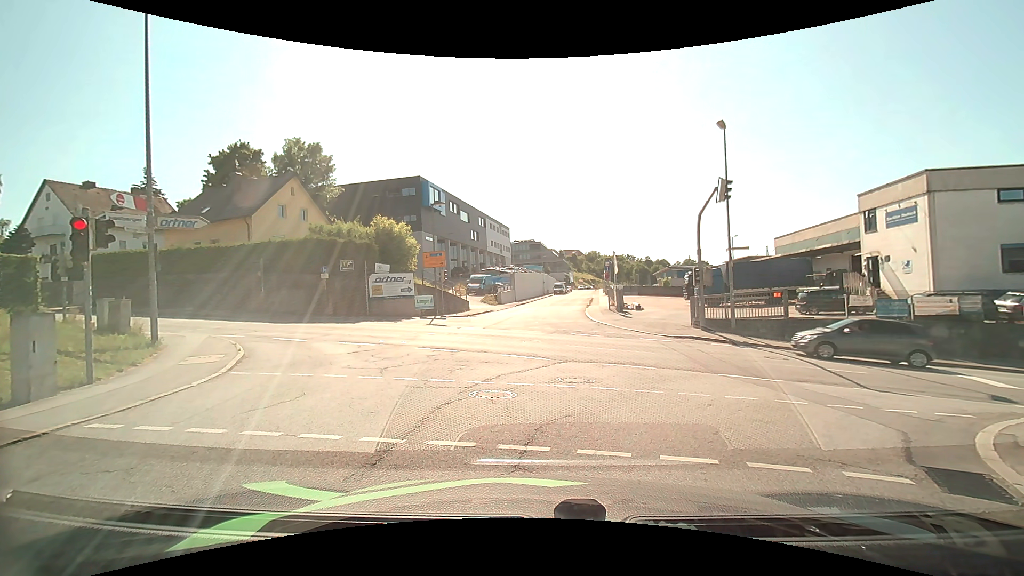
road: residential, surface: asphalt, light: Day
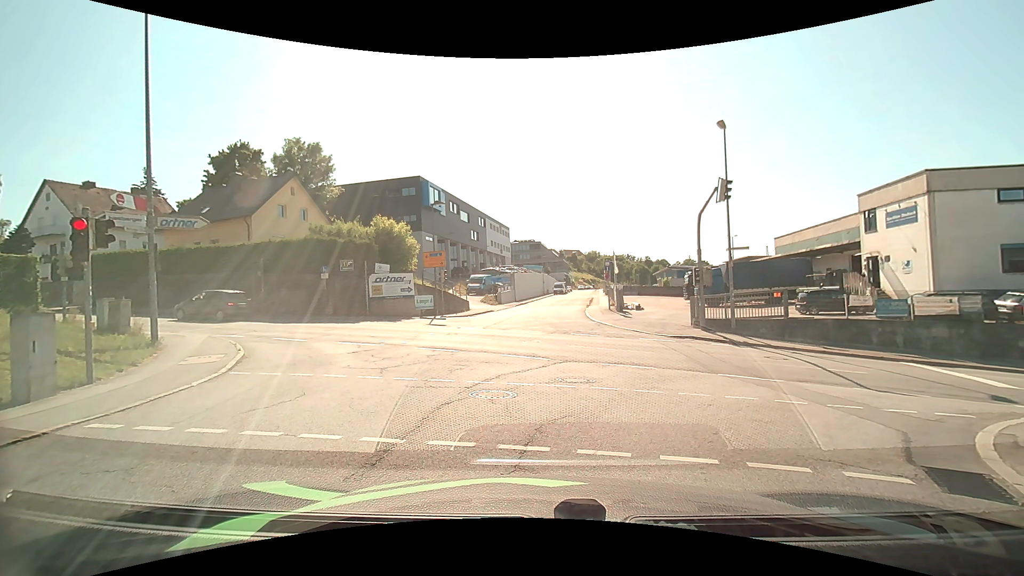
(0.0, 0.0) m; 0°
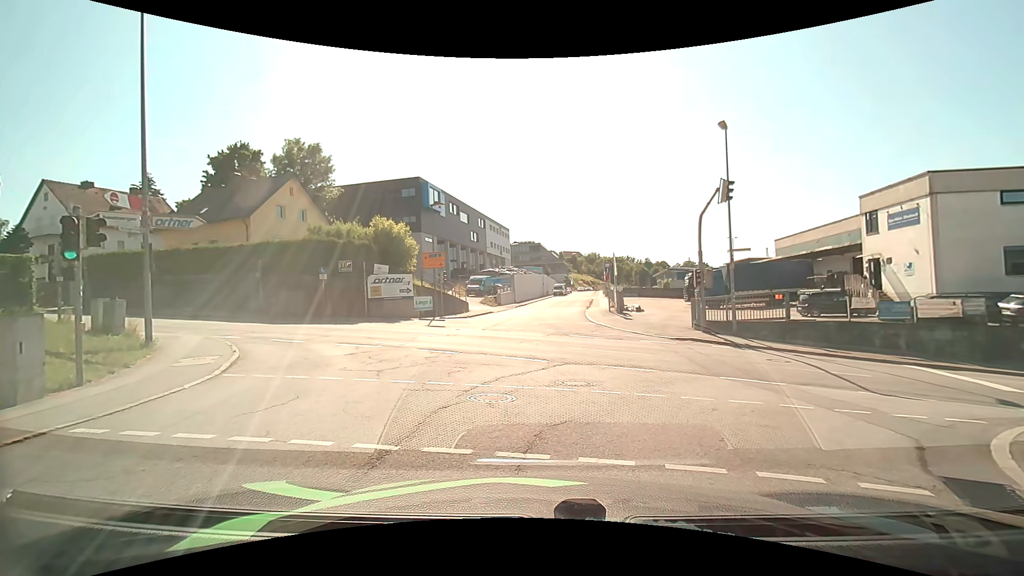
(0.0, +0.2) m; 0°
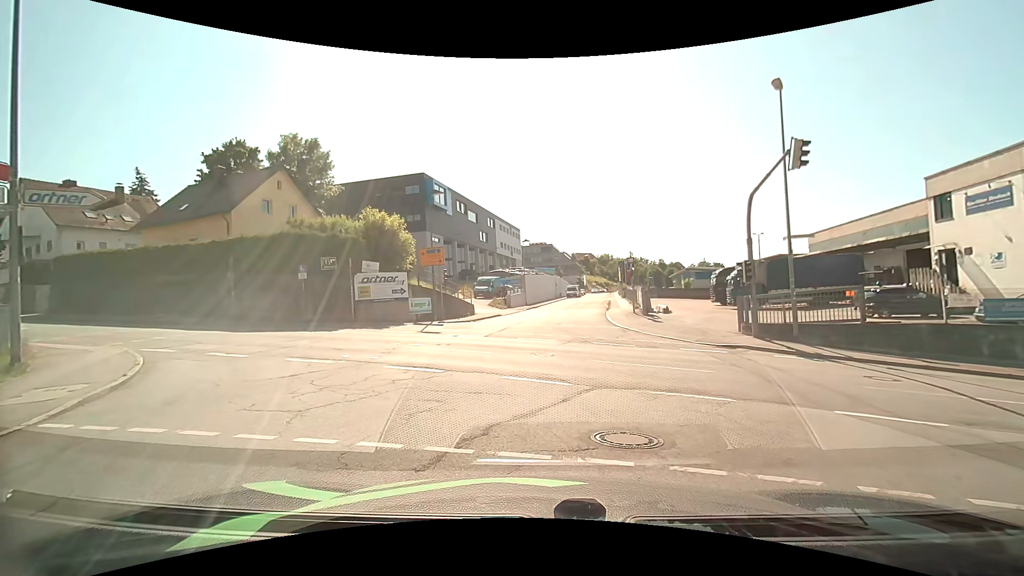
(0.0, +4.5) m; -2°
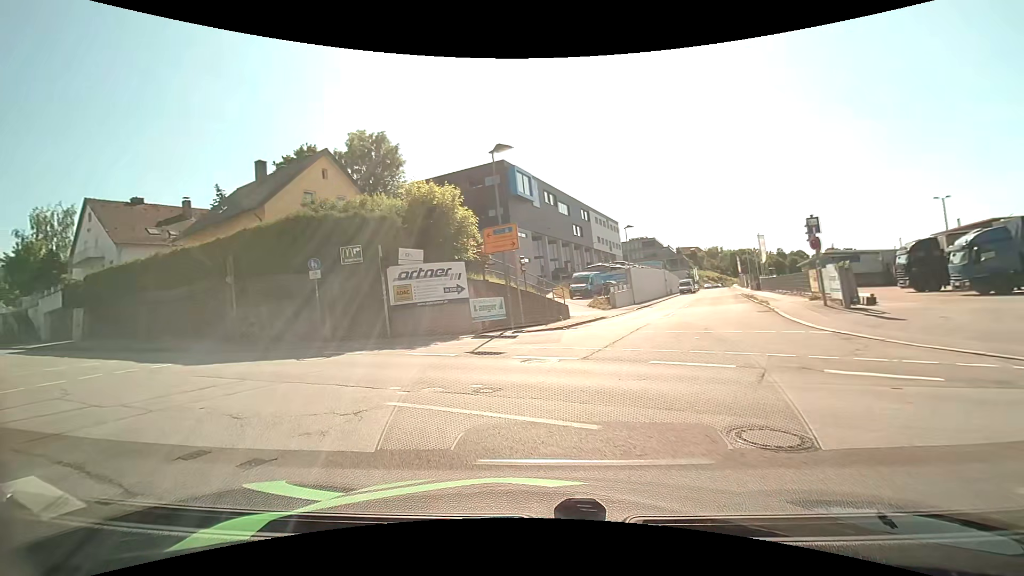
(-0.4, +9.5) m; -11°
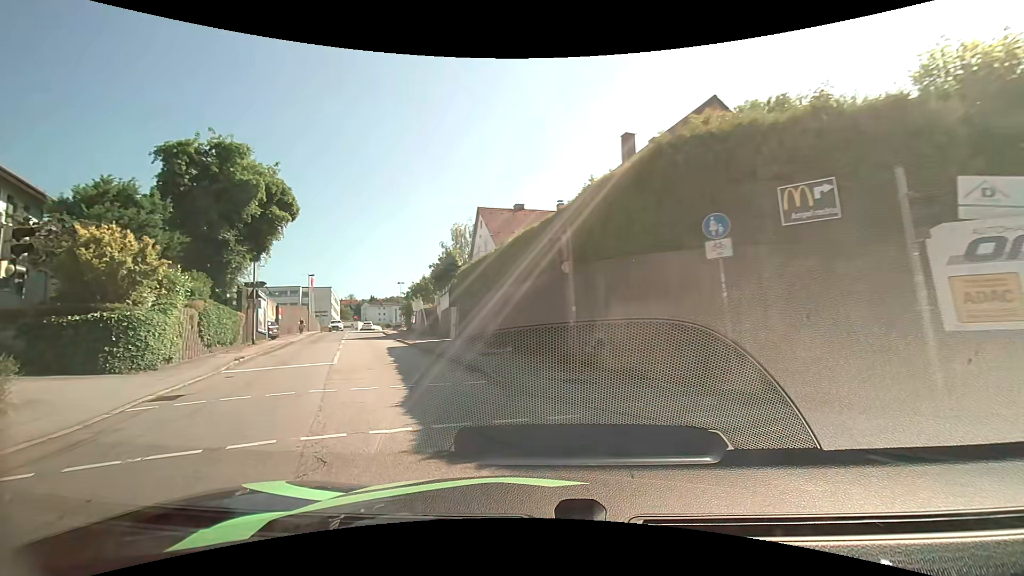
(-3.6, +10.0) m; -42°
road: tertiary
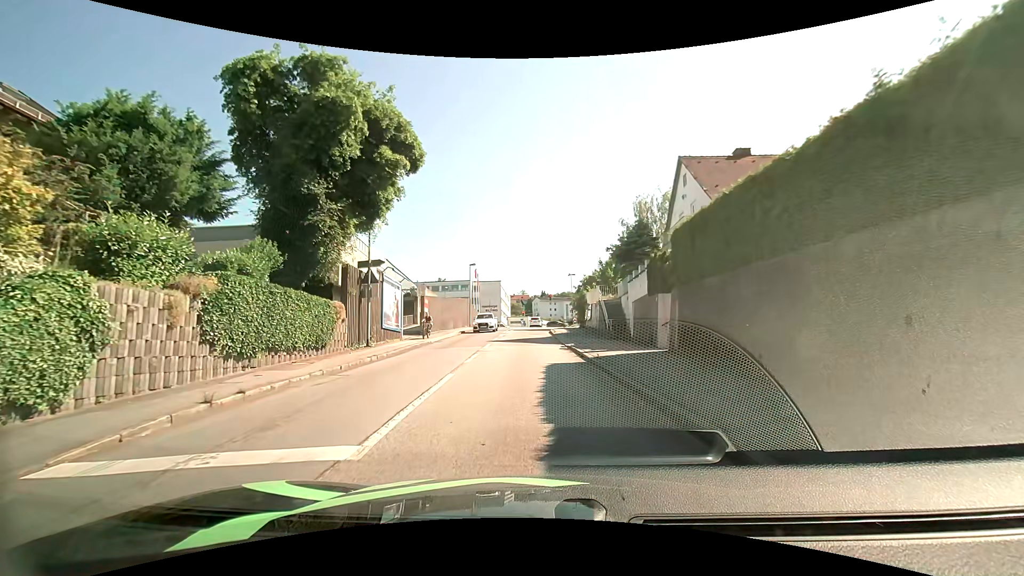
(-2.4, +12.4) m; -18°
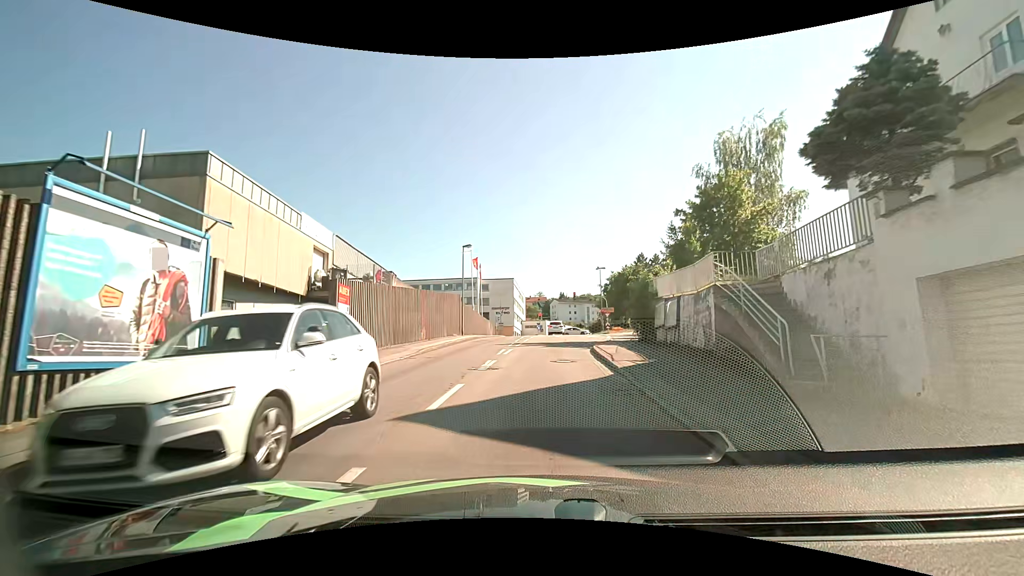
(-0.5, +19.3) m; -2°
(0, +10) (0, +20) (0, +30) (+1, +40) (+1, +50) (+2, +60) (+2, +70) (+2, +80) (0, +90) (-6, +98) m
